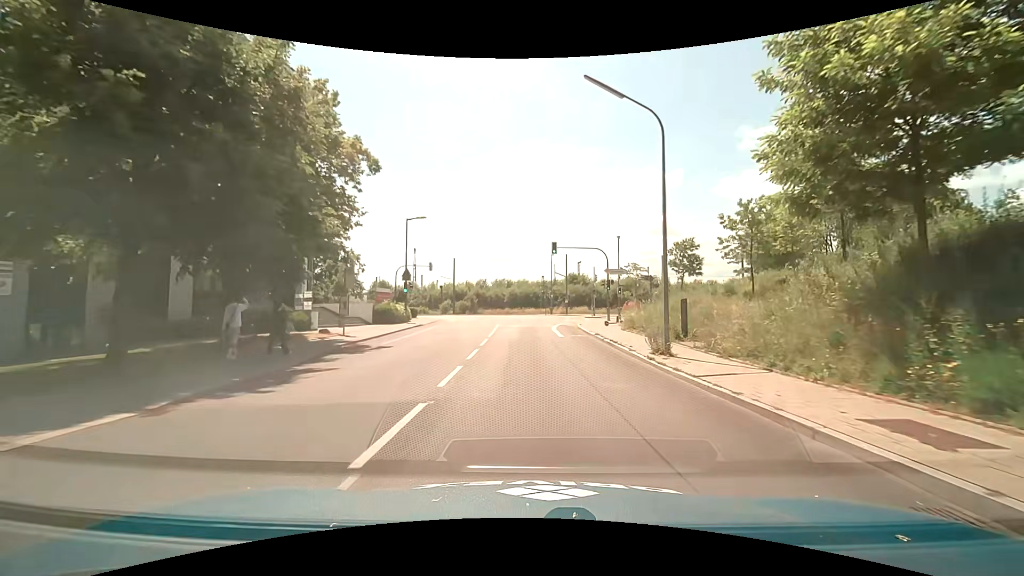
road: unclassified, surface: asphalt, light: Day
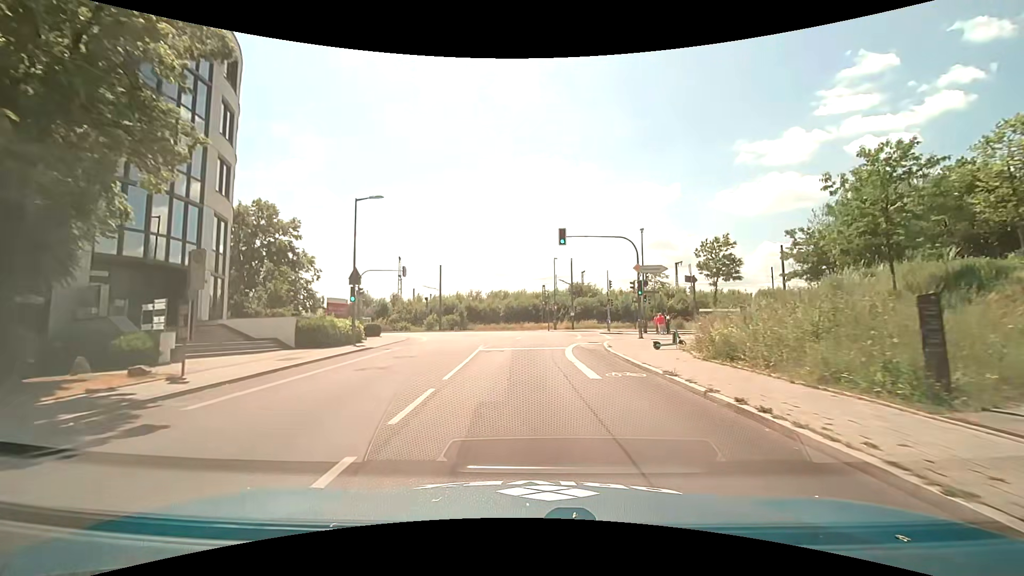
(0.0, +11.6) m; 0°
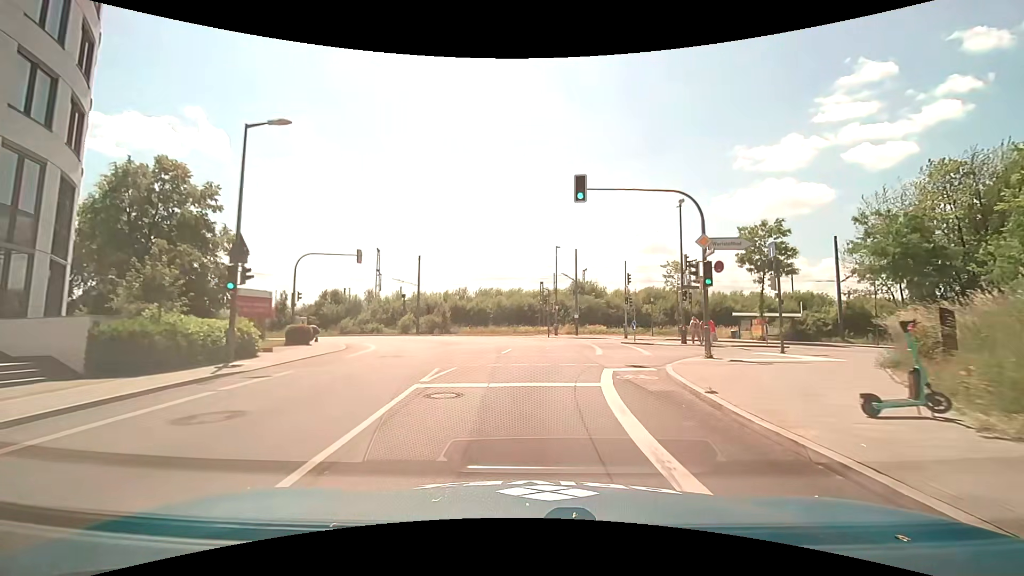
(-0.1, +11.1) m; 0°
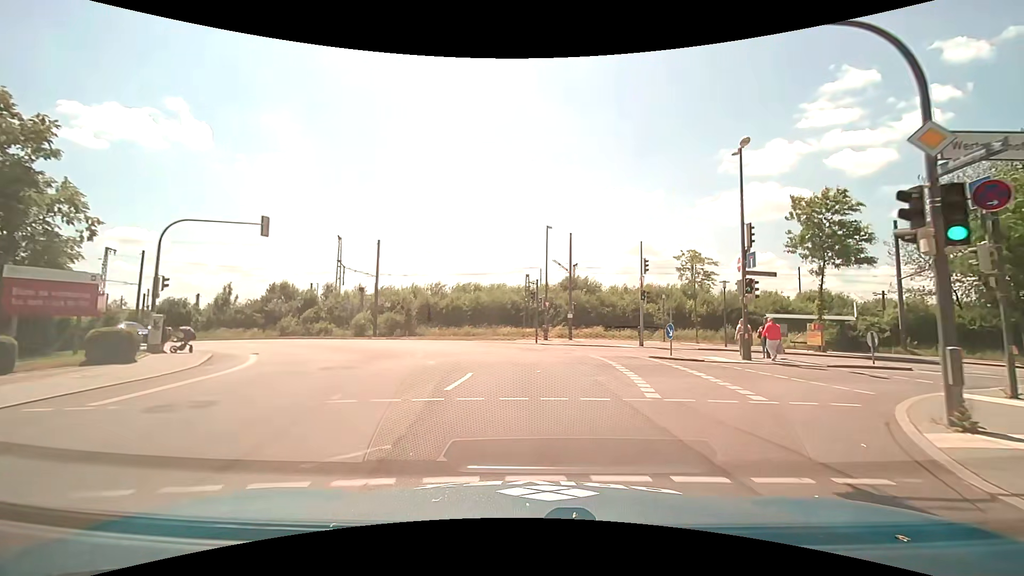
(+0.2, +10.3) m; +2°
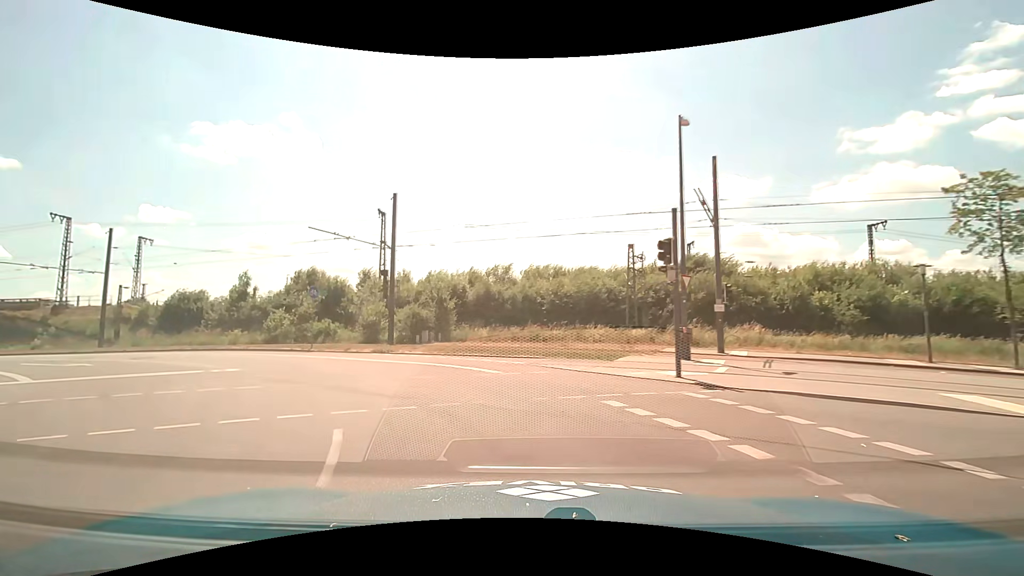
(-0.5, +18.6) m; -10°
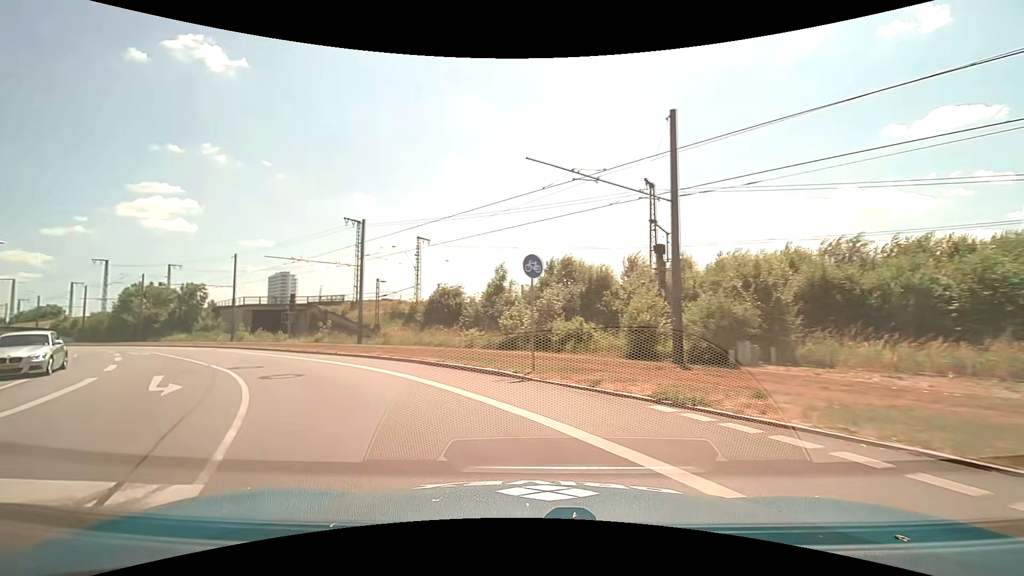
(-3.0, +12.0) m; -30°
